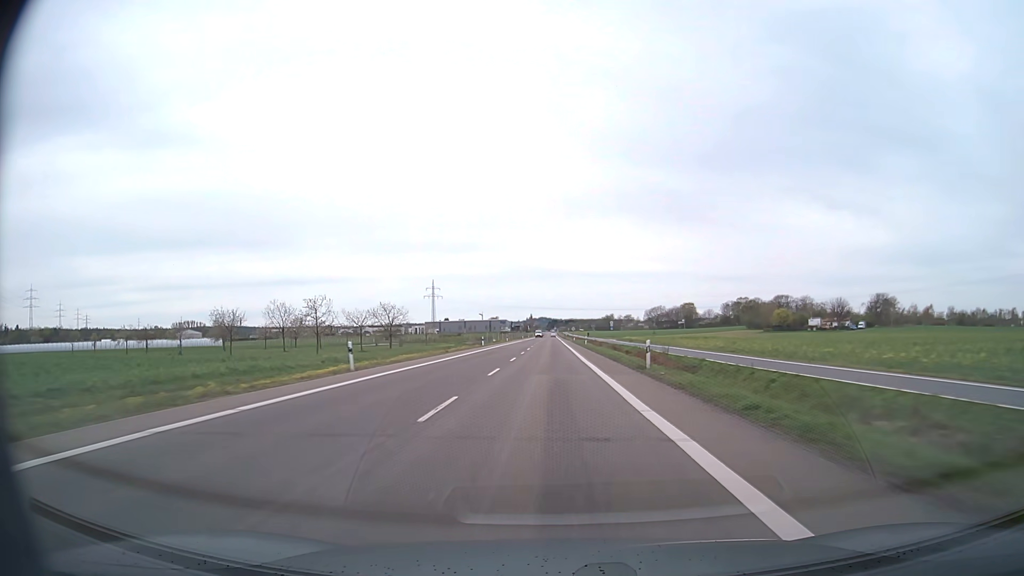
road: secondary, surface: asphalt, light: Day
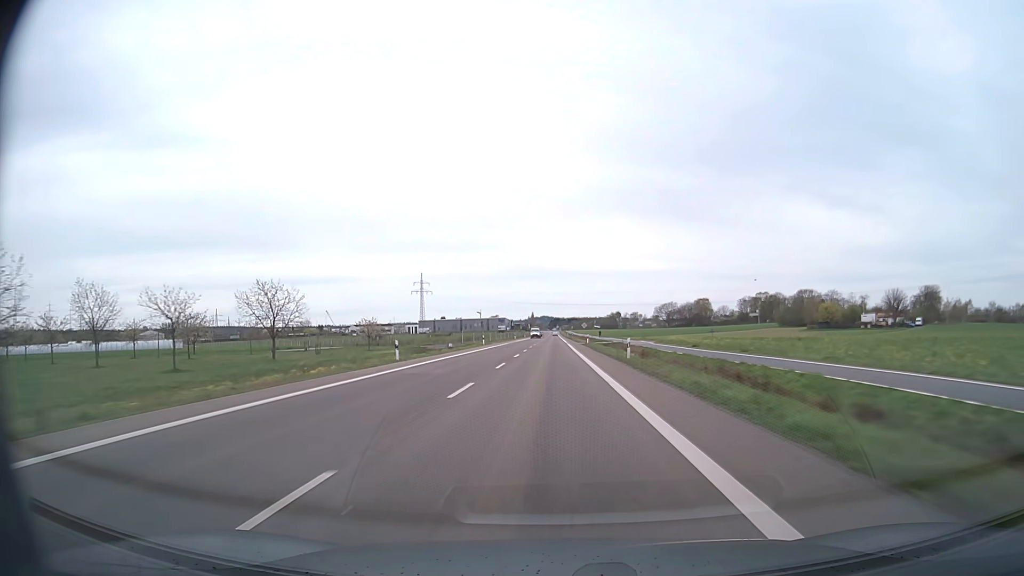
(0.0, +42.0) m; 0°
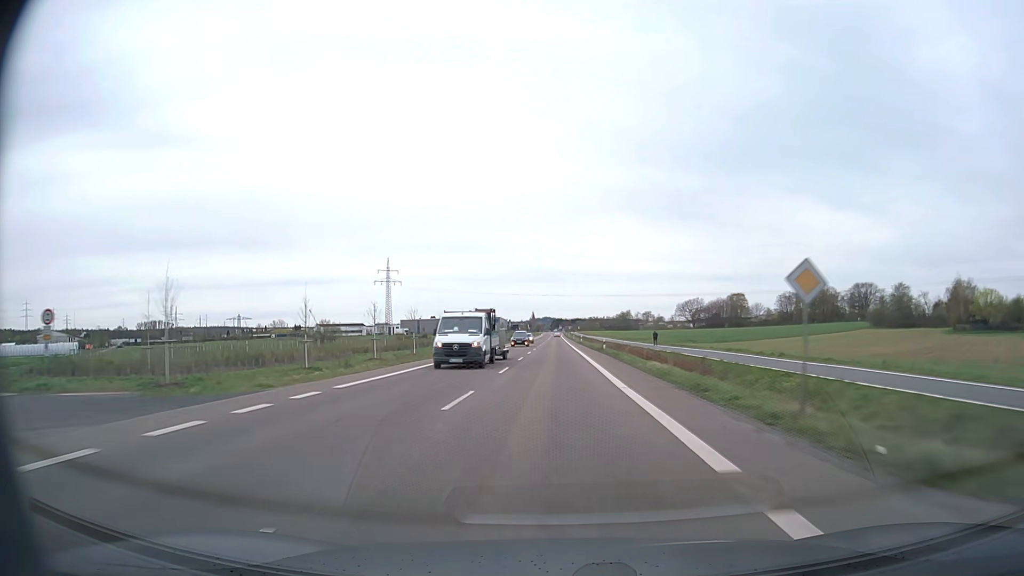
(-0.2, +81.1) m; 0°
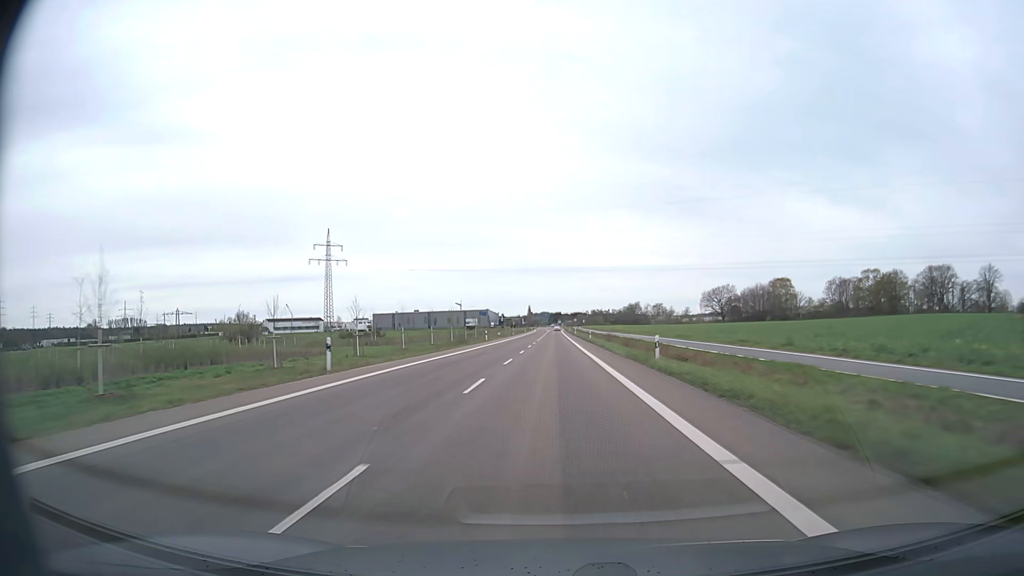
(+0.2, +77.1) m; 0°
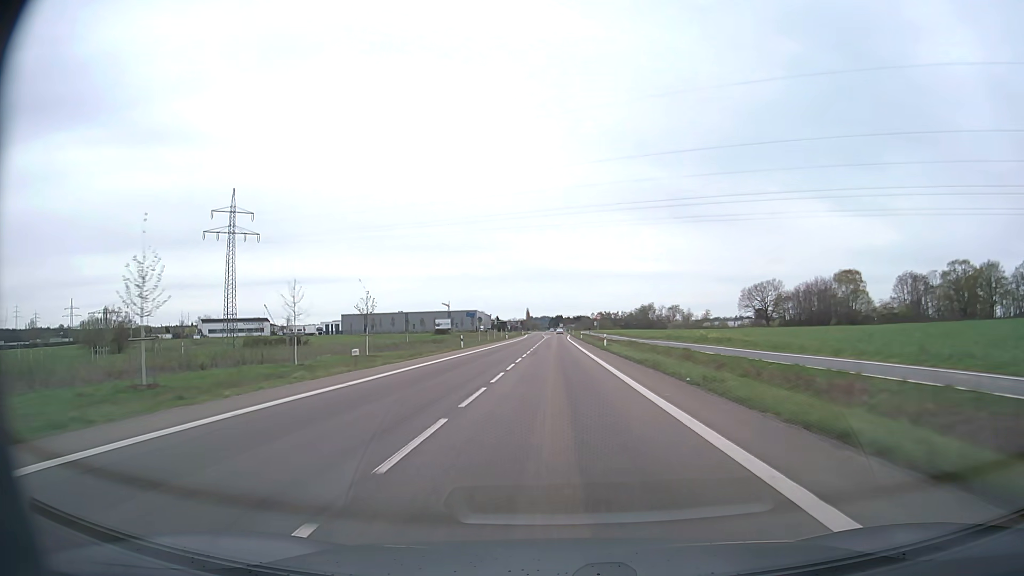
(-0.1, +70.3) m; 0°
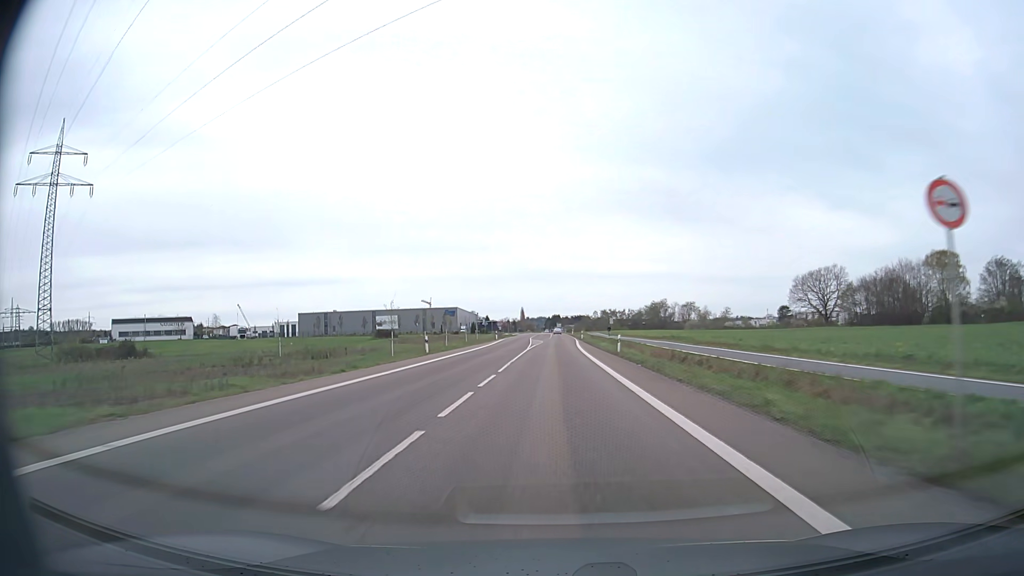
(+0.2, +63.4) m; 0°
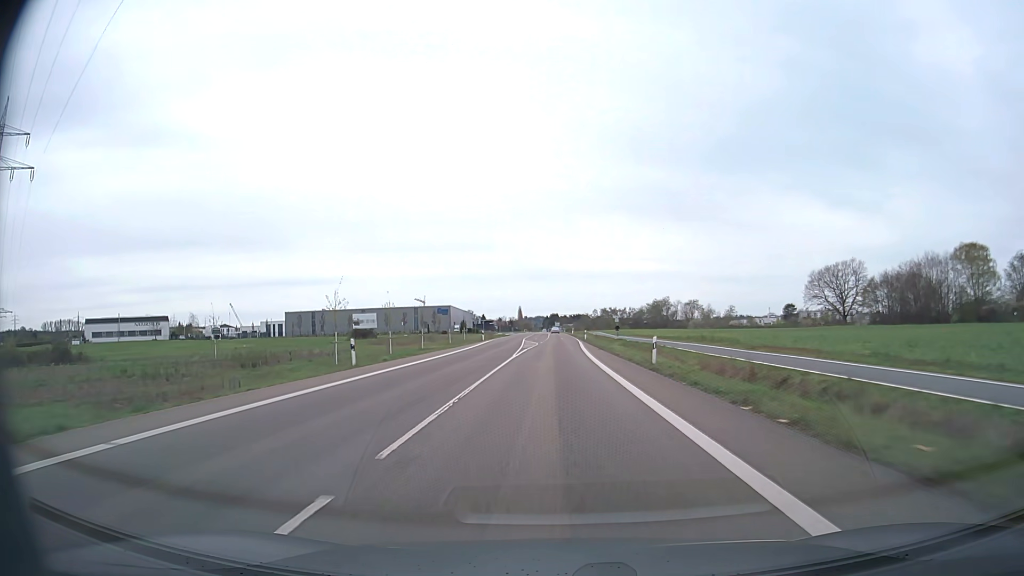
(0.0, +14.8) m; 0°
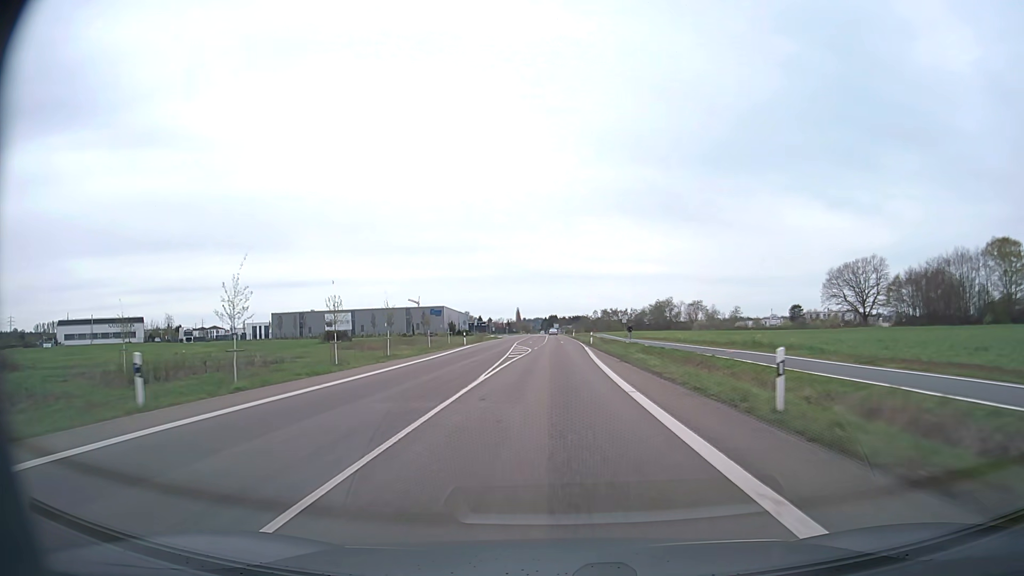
(0.0, +14.4) m; 0°
(0, +10) (0, +20) (0, +30) (0, +40) (+1, +50) (+1, +60) (+1, +70) (+1, +80) (+1, +90) (+1, +100) m
